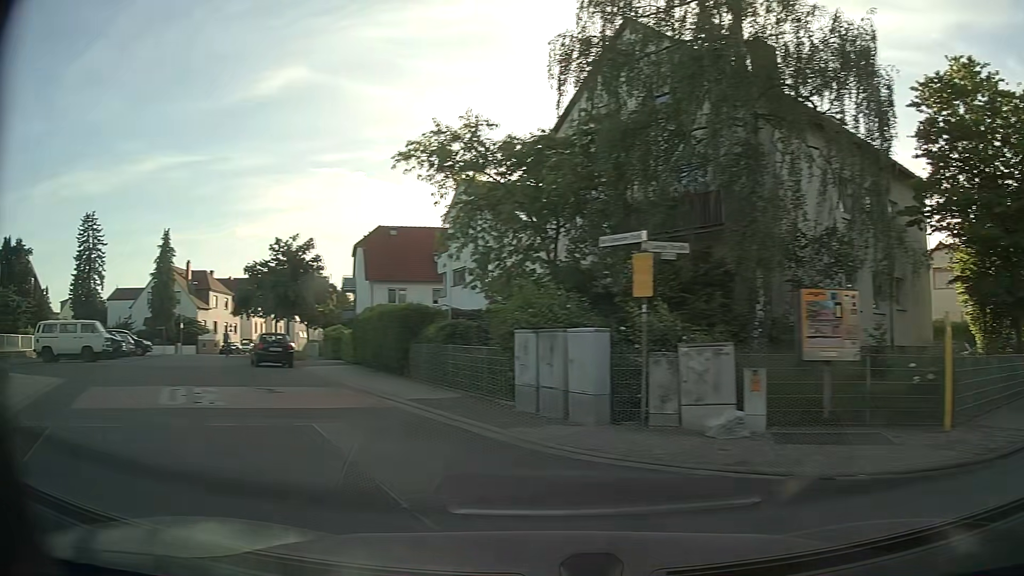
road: residential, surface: asphalt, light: Day
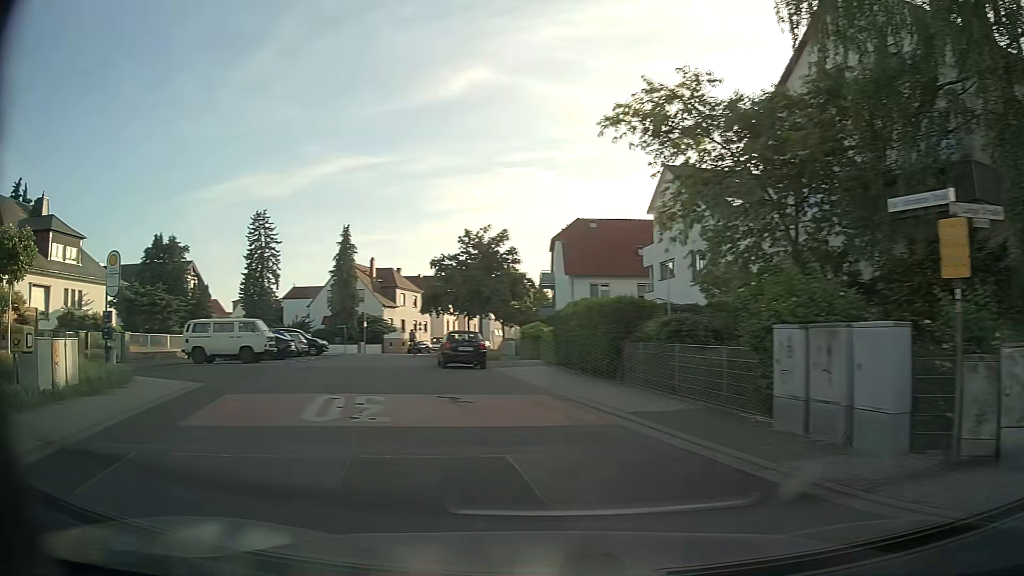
(-0.4, +3.0) m; -14°
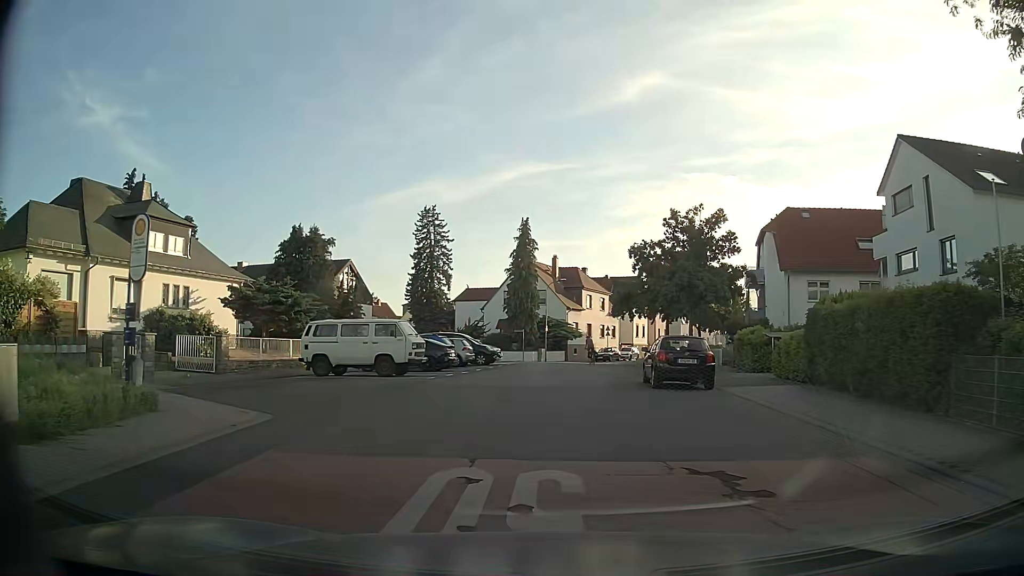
(-1.5, +7.4) m; -16°
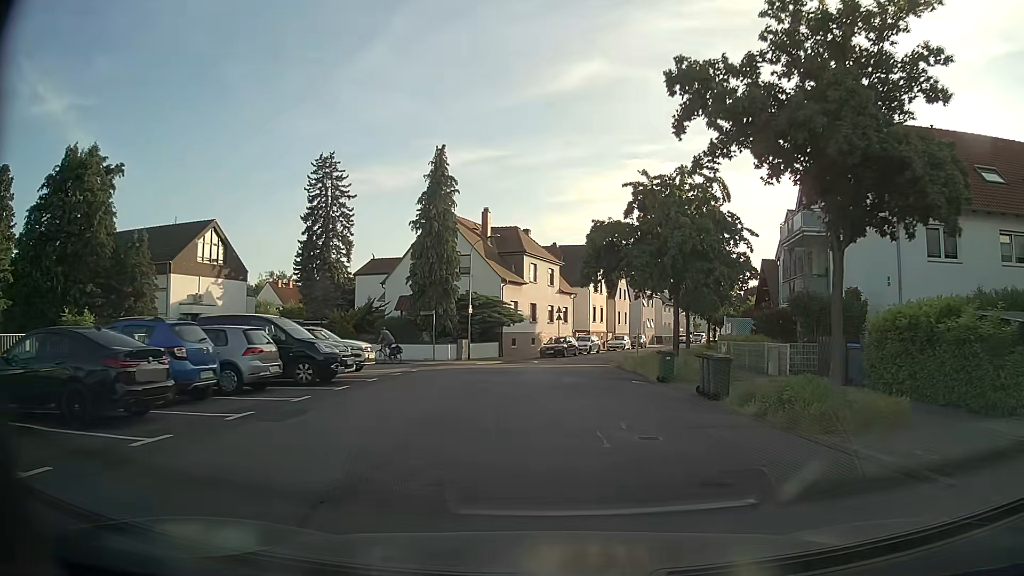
(+0.8, +19.9) m; +5°
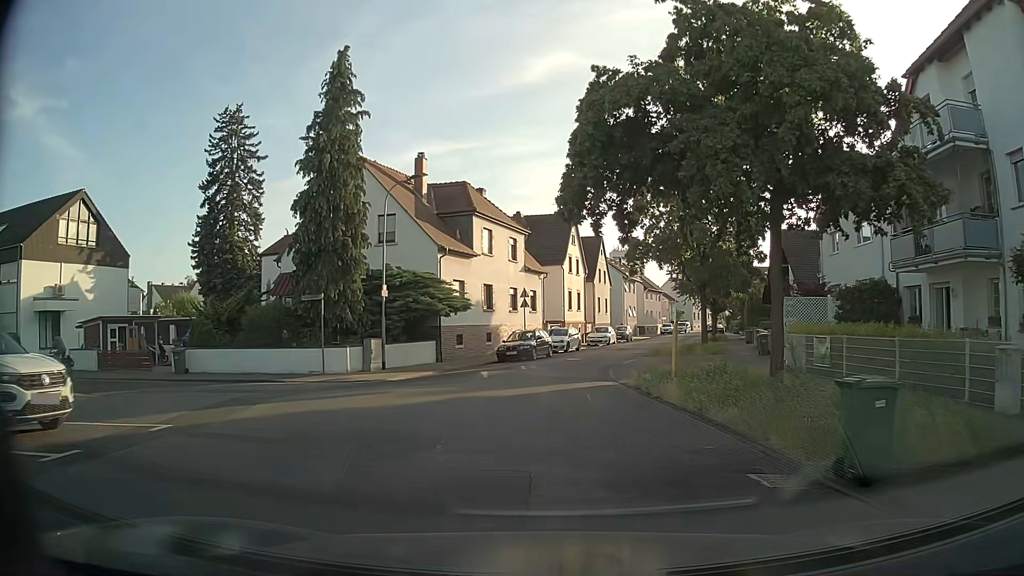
(+0.4, +13.9) m; +3°
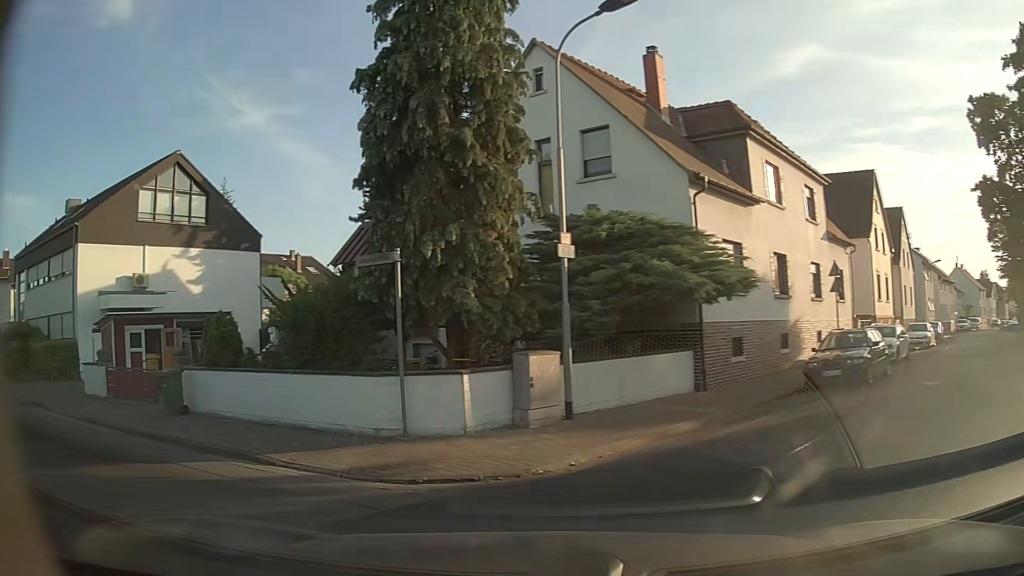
(-1.1, +13.6) m; -26°
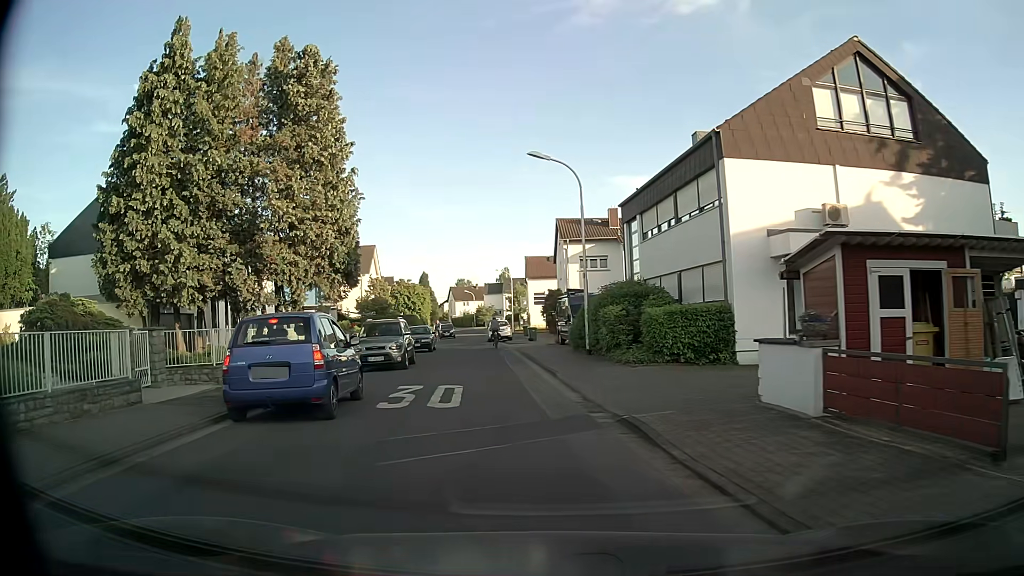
(-5.9, +9.1) m; -55°
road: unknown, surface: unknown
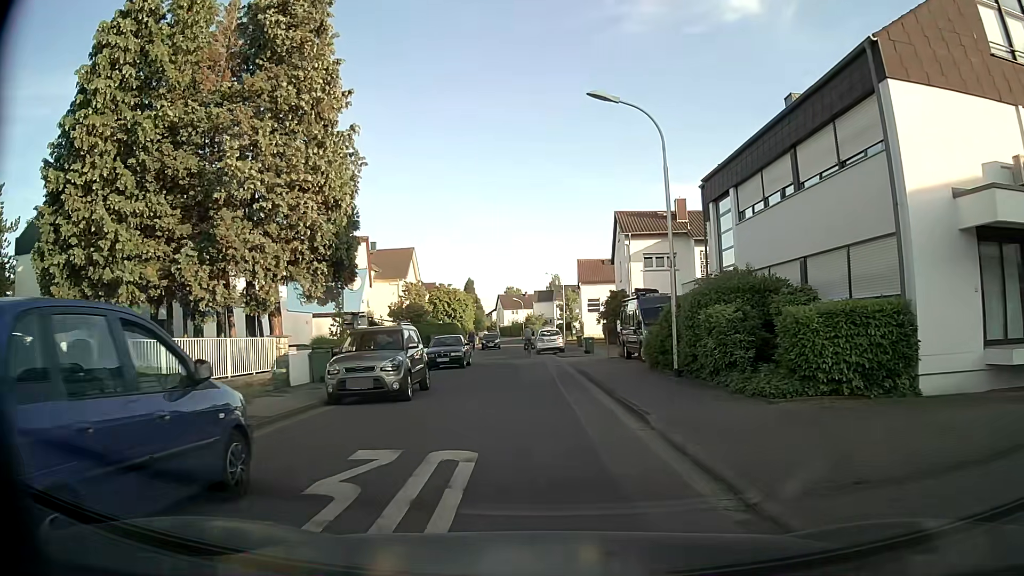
(-0.2, +7.4) m; -3°
(0, +10) (0, +20) (0, +30) (-2, +40) (-2, +50) (-2, +60) (-2, +70) (-2, +80) (-2, +90) (-3, +100) m
